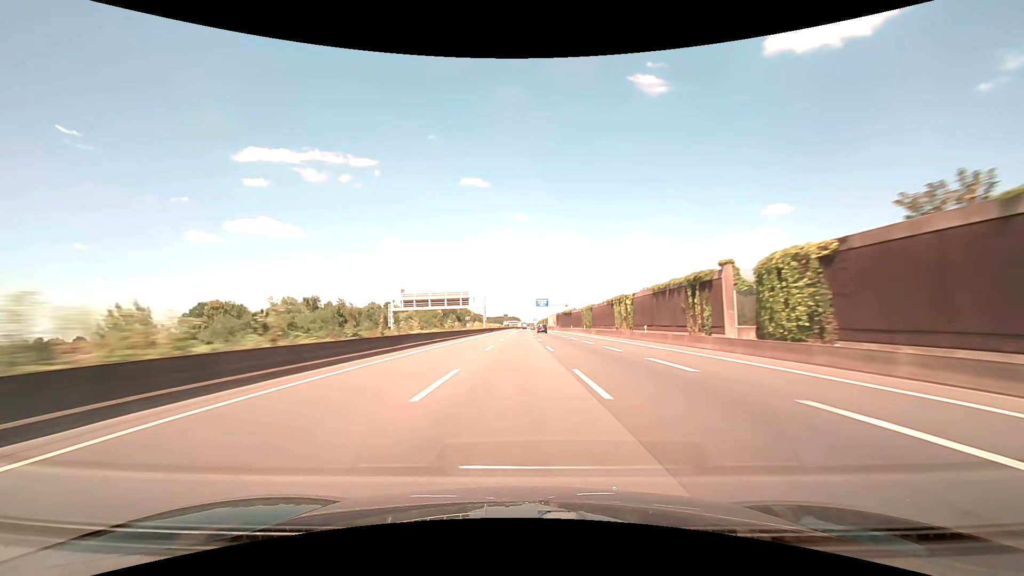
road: motorway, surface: asphalt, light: Day
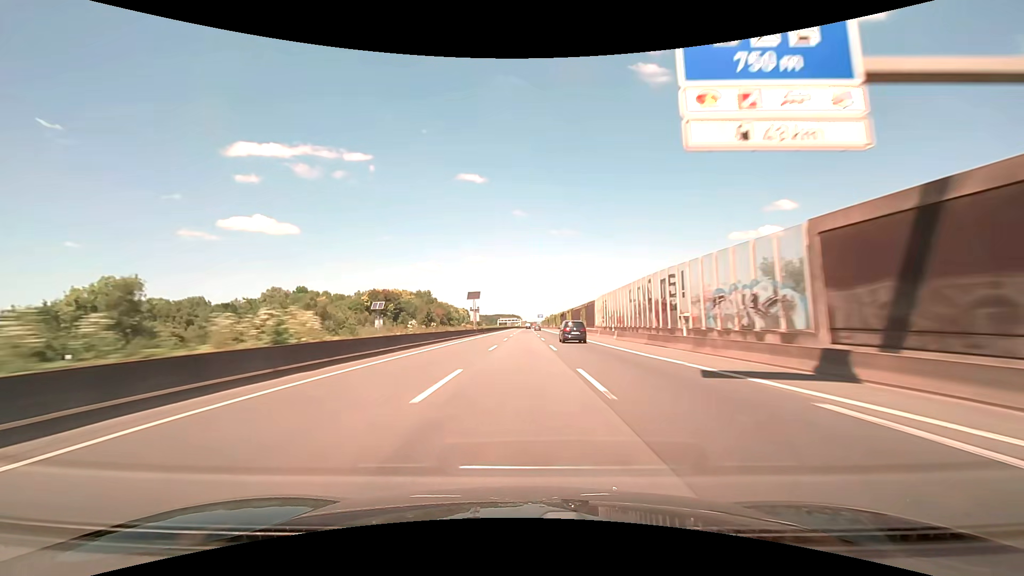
(-0.3, +142.8) m; 0°
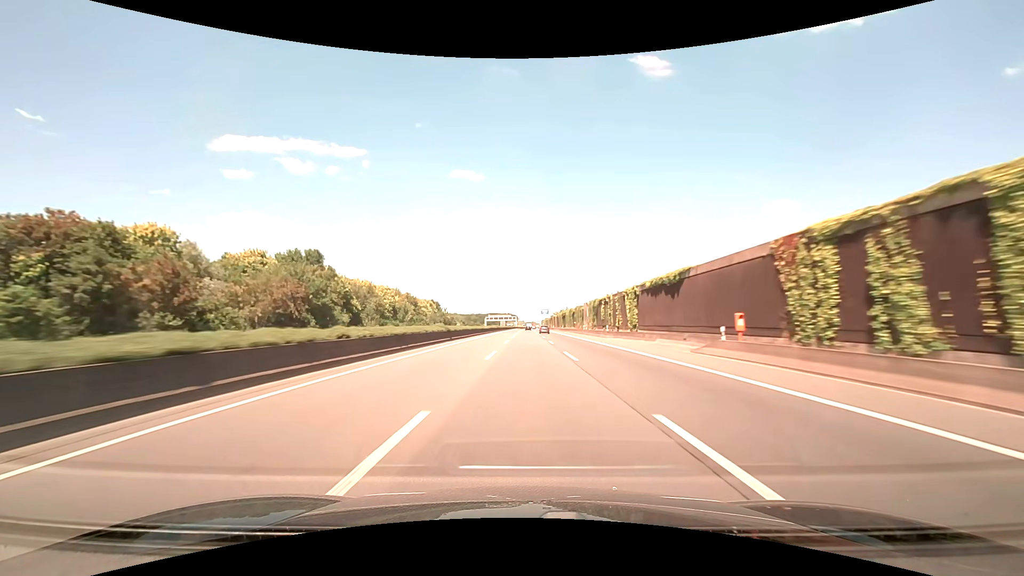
(0.0, +114.3) m; 0°
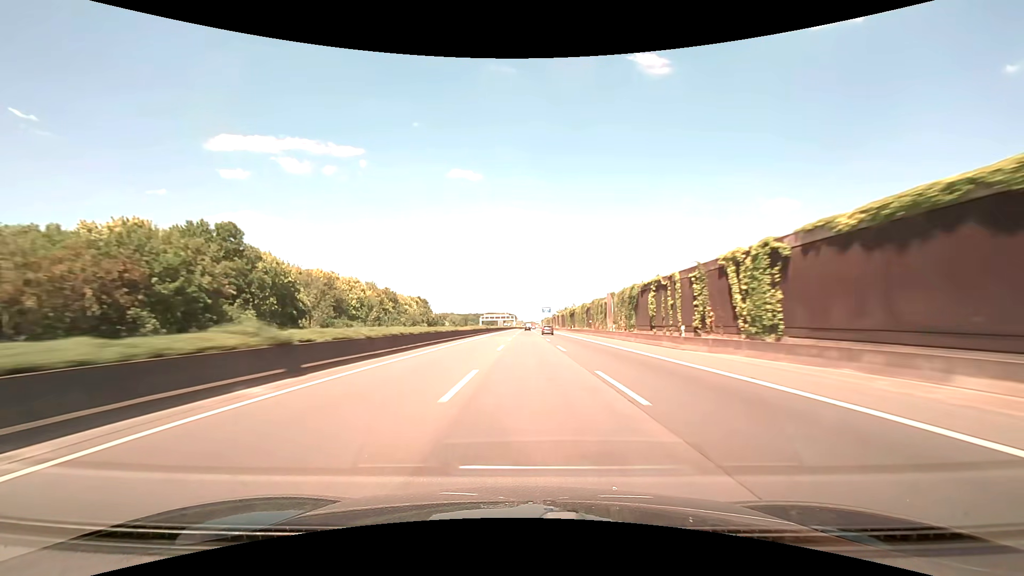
(0.0, +28.6) m; 0°
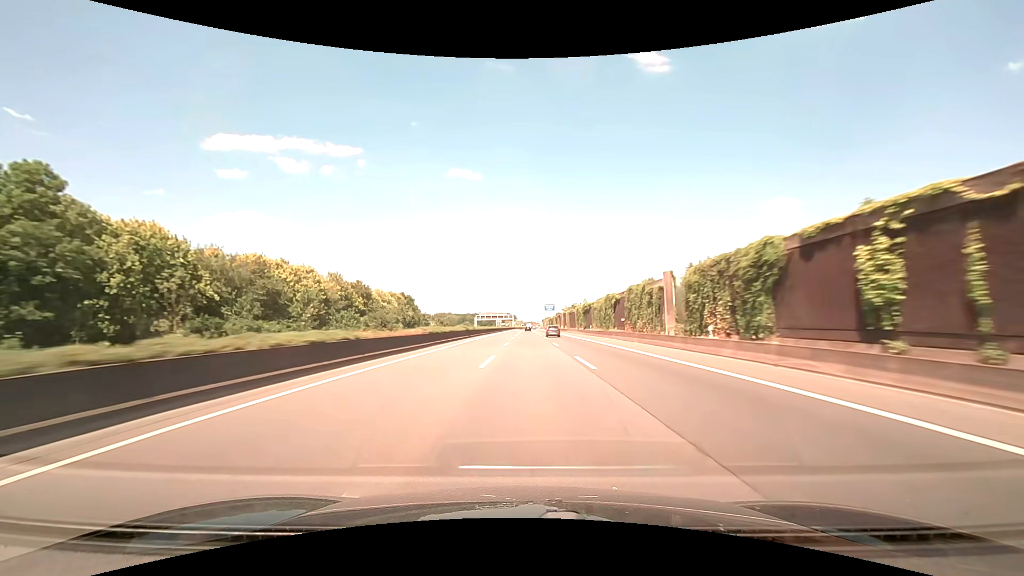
(0.0, +28.6) m; 0°
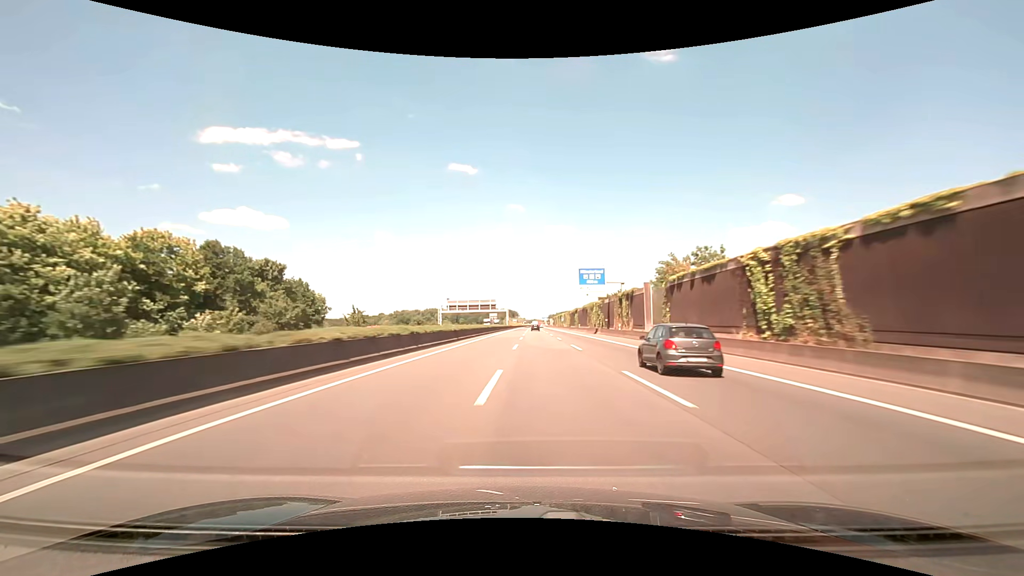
(-0.2, +114.3) m; 0°
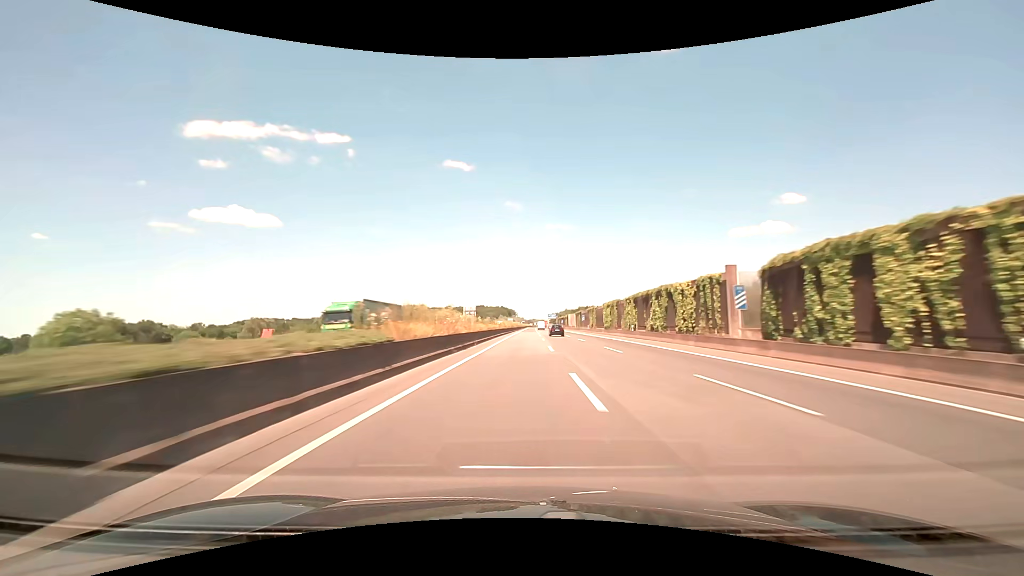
(-0.2, +142.9) m; 0°
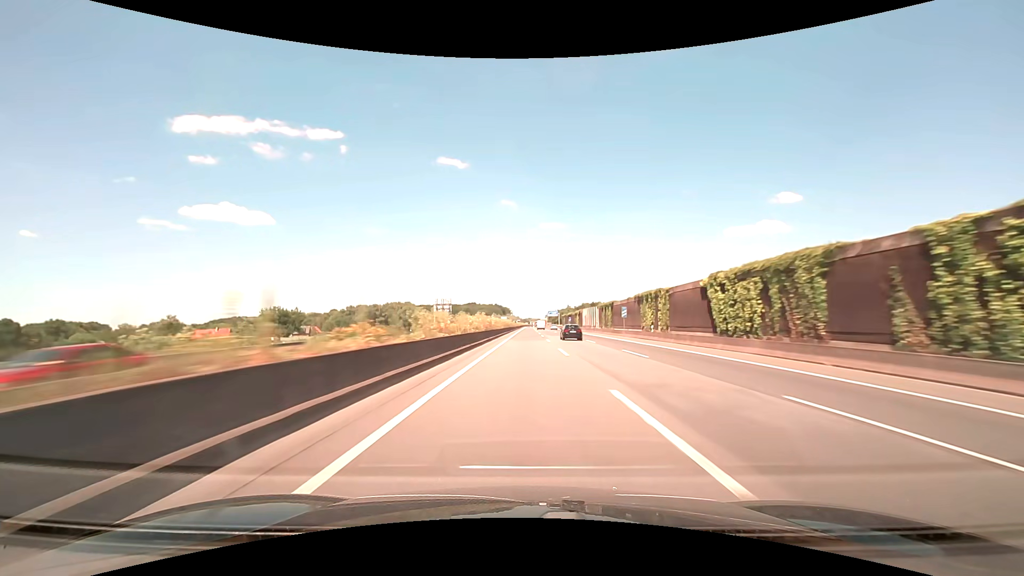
(+0.2, +57.2) m; 0°
(0, +10) (0, +20) (0, +30) (0, +40) (0, +50) (0, +60) (0, +70) (0, +80) (+1, +90) (+1, +100) m
